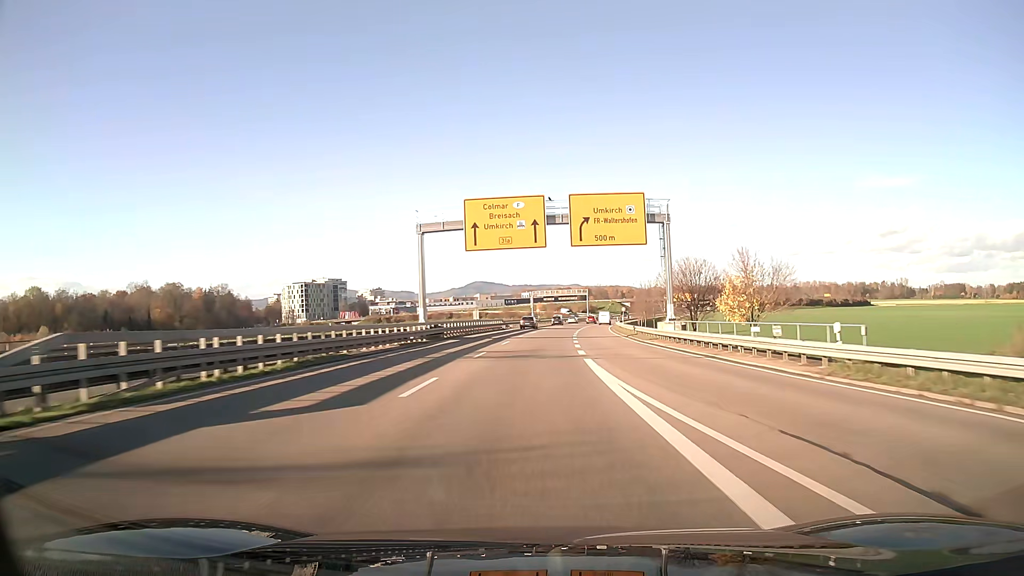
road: trunk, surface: asphalt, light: Day
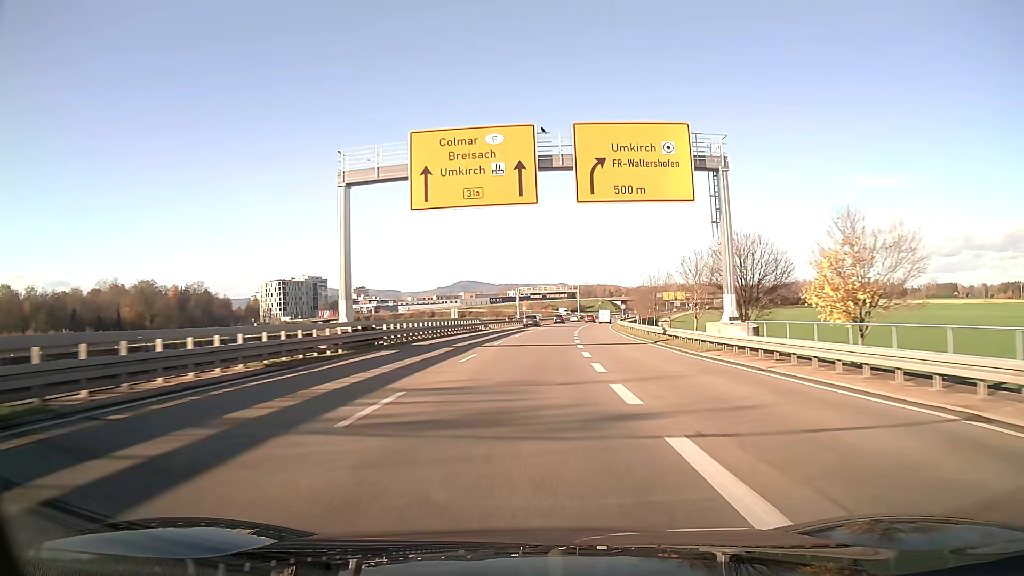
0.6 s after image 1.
(+0.2, +15.5) m; +1°
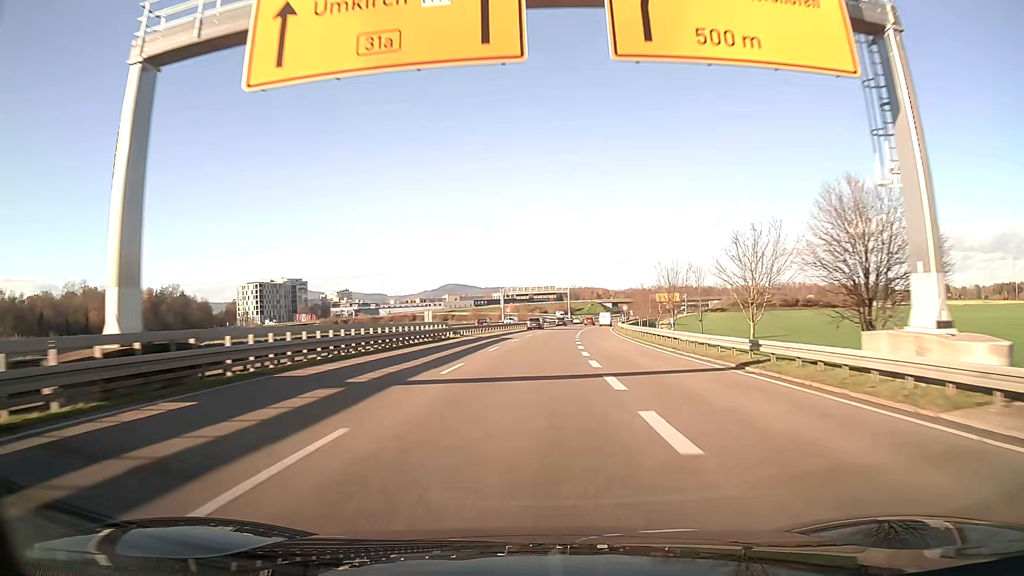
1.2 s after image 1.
(+0.2, +15.6) m; +1°
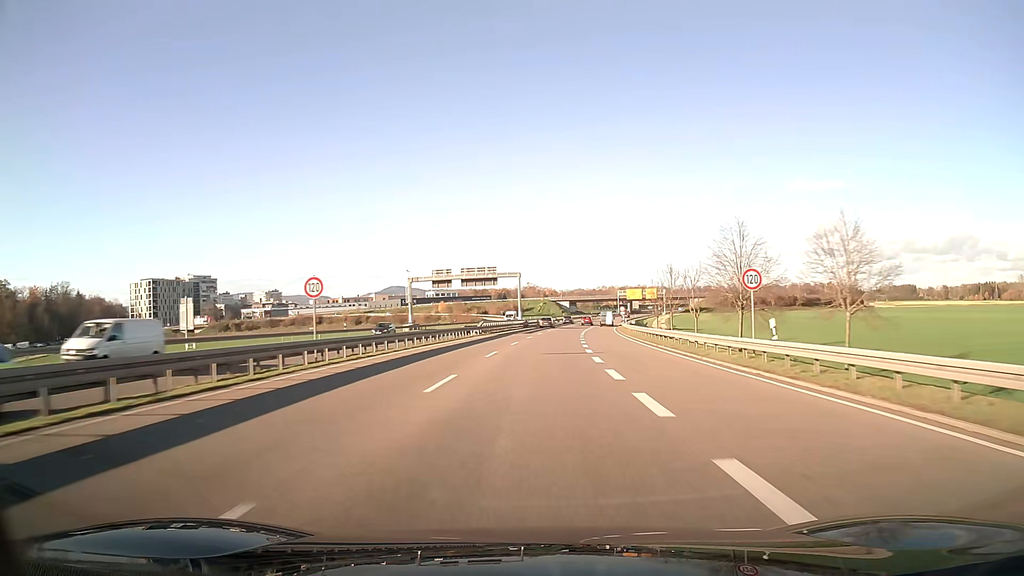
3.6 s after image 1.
(+2.6, +62.6) m; +5°
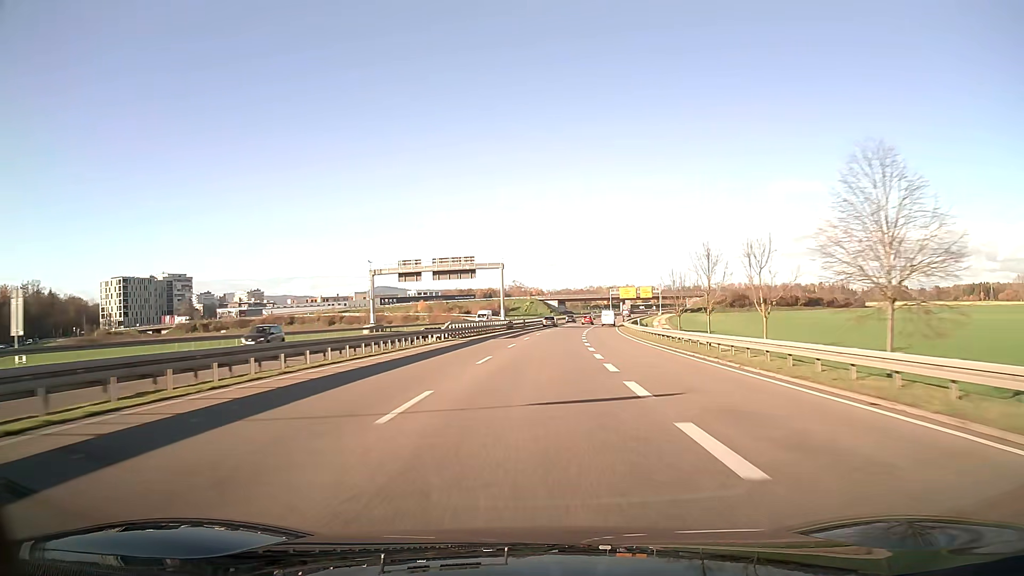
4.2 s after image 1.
(+0.2, +15.8) m; +1°
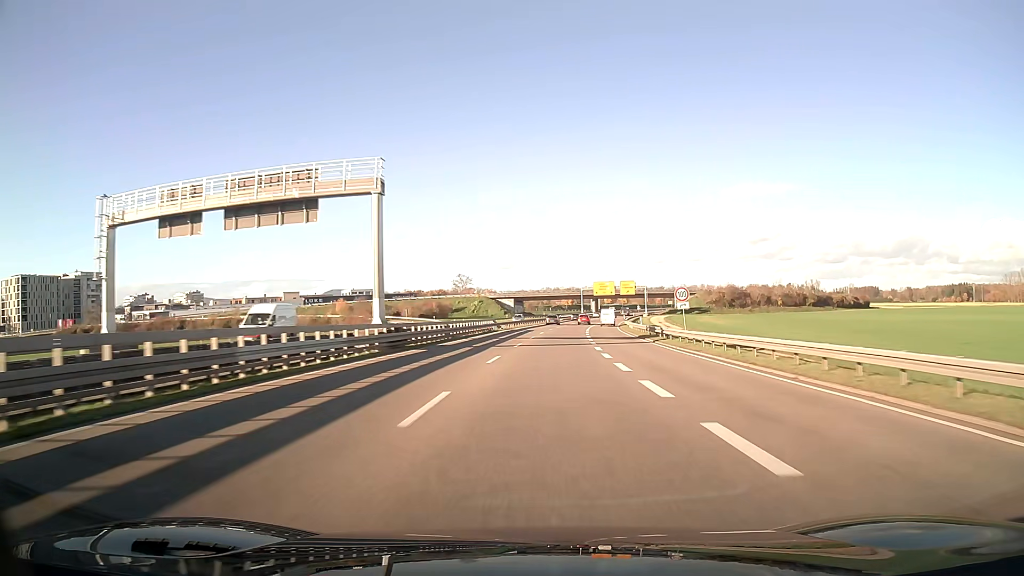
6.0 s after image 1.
(+1.6, +47.5) m; +4°
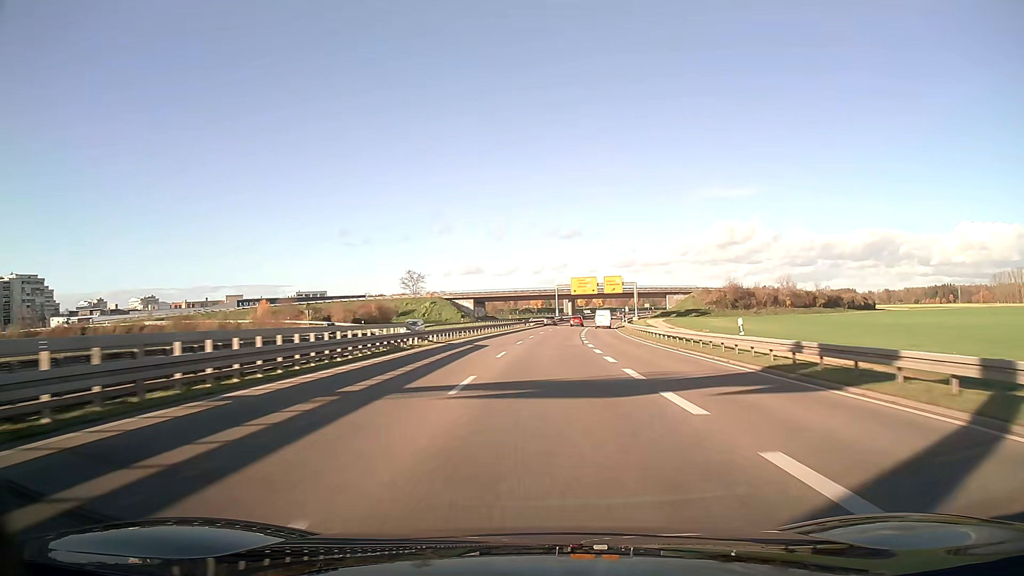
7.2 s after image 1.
(+0.8, +31.8) m; +3°
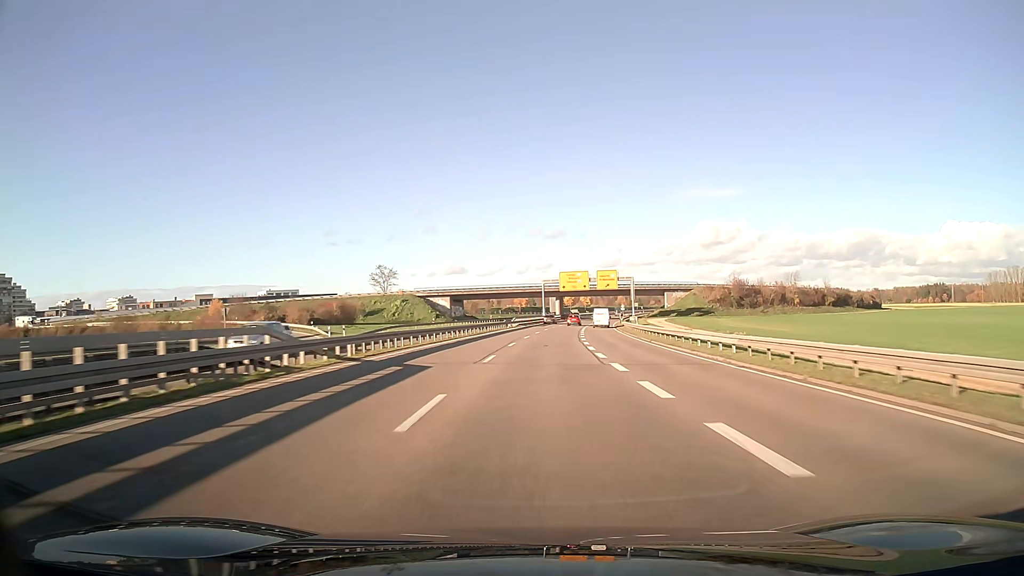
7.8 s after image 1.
(+0.2, +16.0) m; +1°
